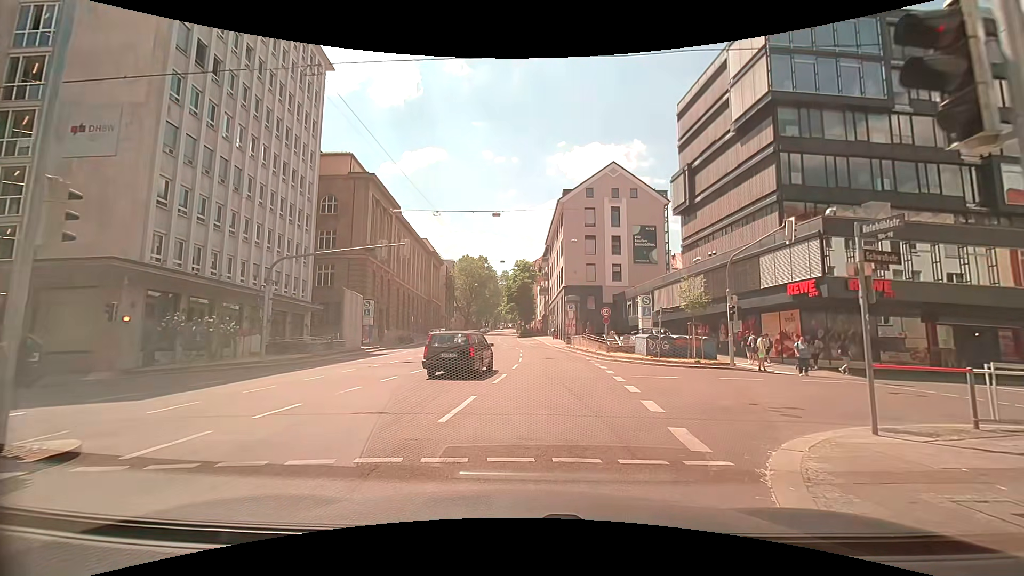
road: secondary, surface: asphalt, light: Day
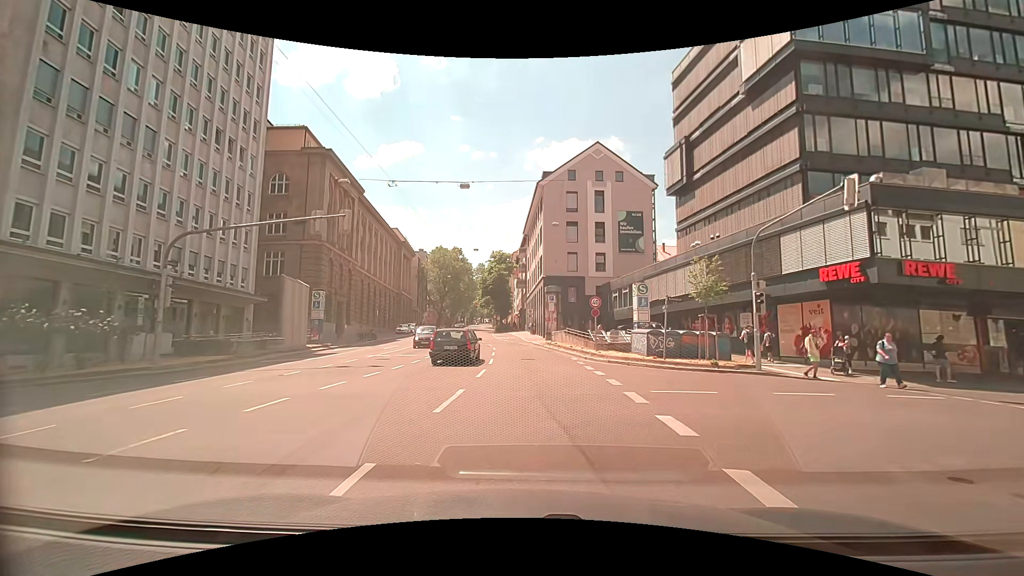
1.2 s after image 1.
(+0.3, +5.8) m; +5°
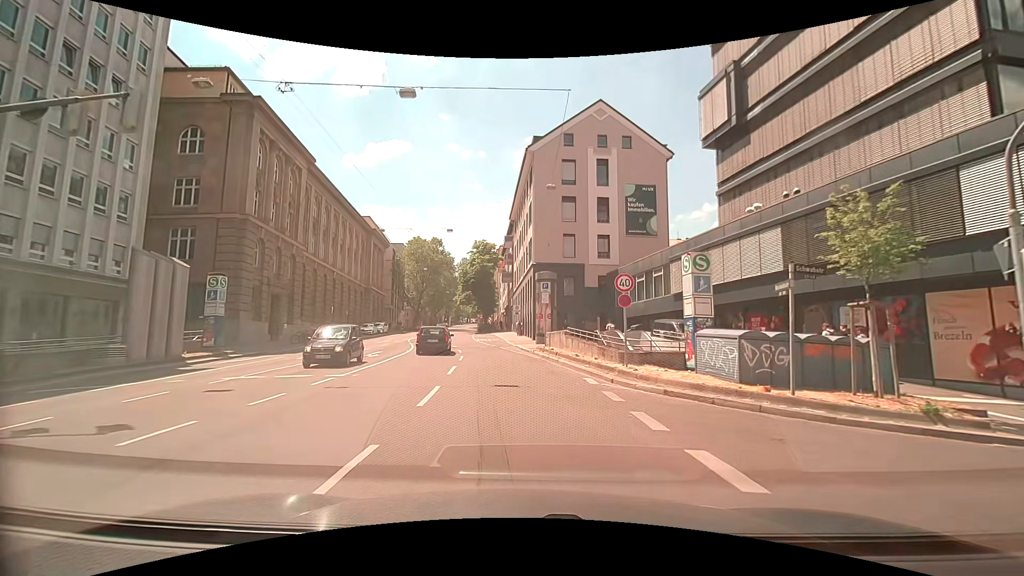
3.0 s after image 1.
(+0.3, +11.5) m; +2°
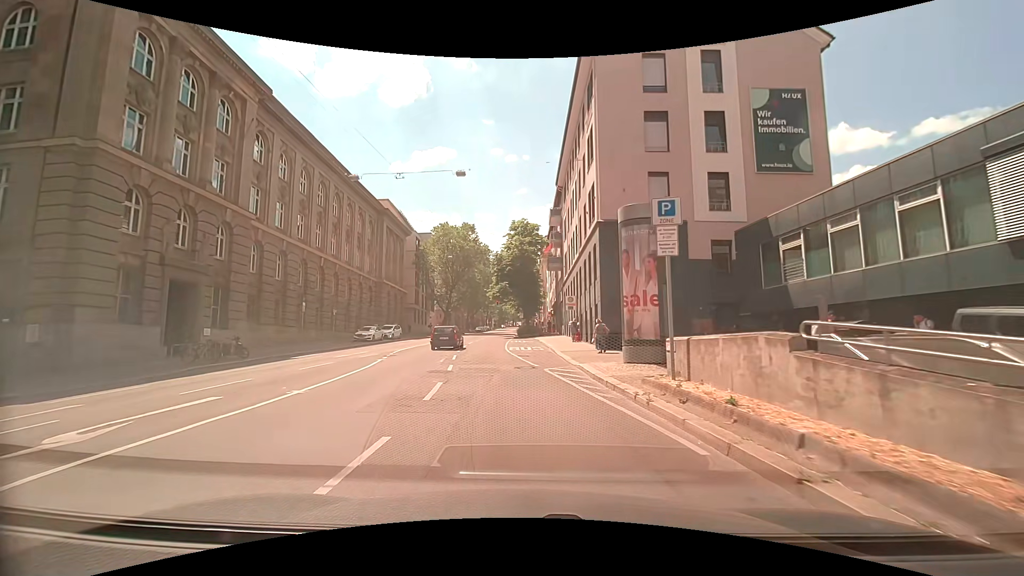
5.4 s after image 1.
(-0.7, +18.6) m; -5°
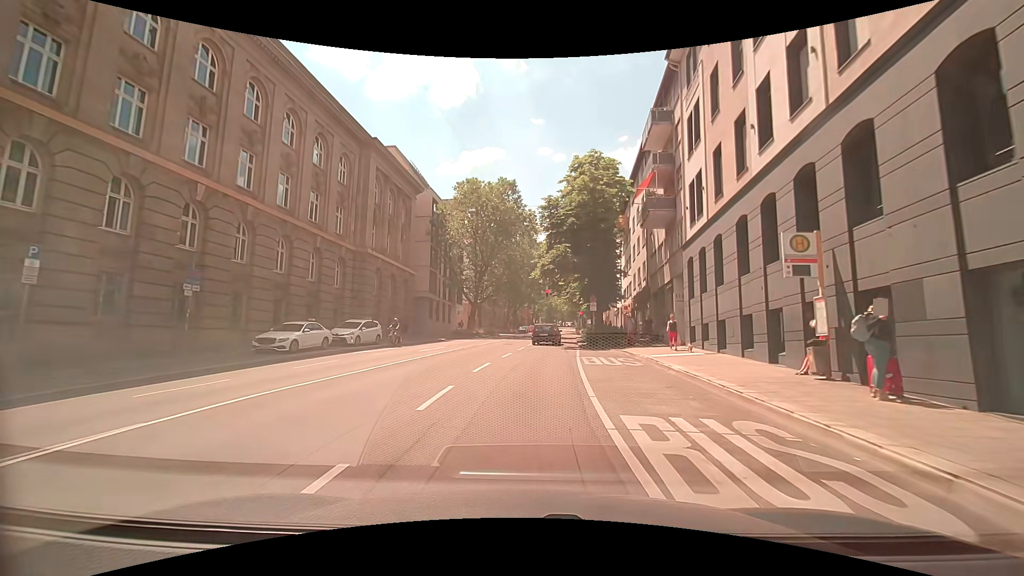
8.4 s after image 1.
(-1.9, +25.9) m; -6°
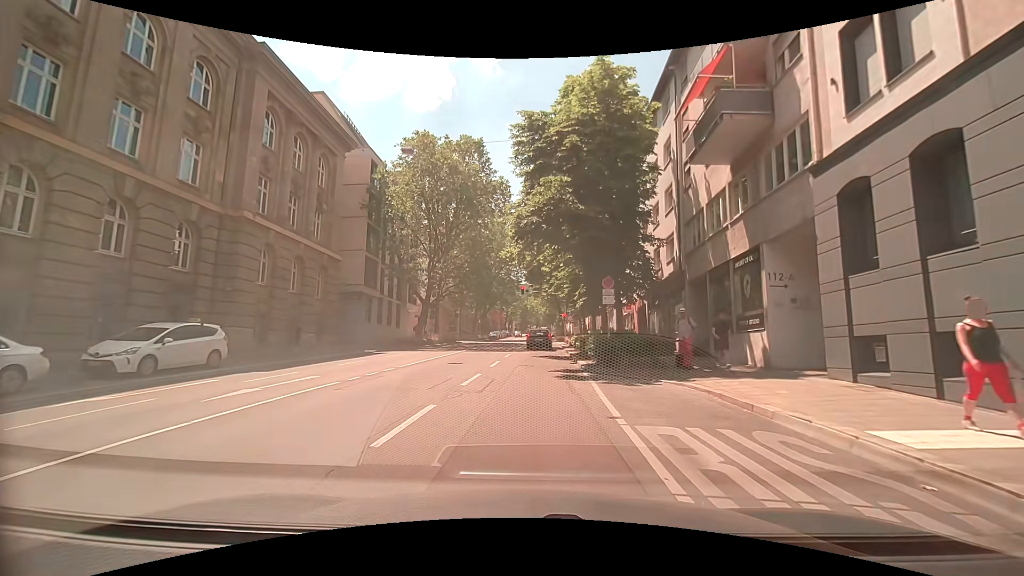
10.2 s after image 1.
(+0.4, +14.3) m; +4°
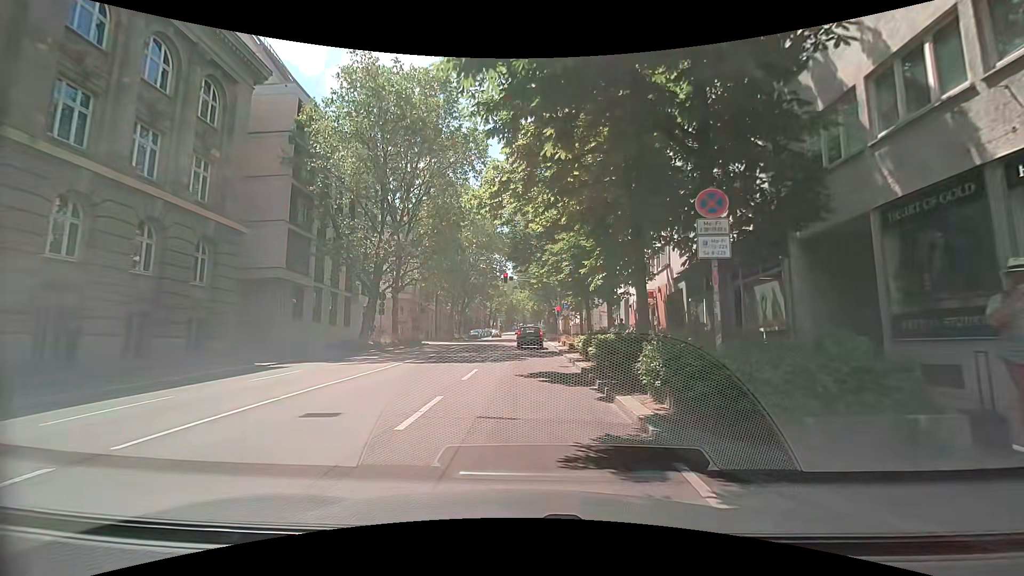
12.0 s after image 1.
(+0.1, +11.1) m; +1°
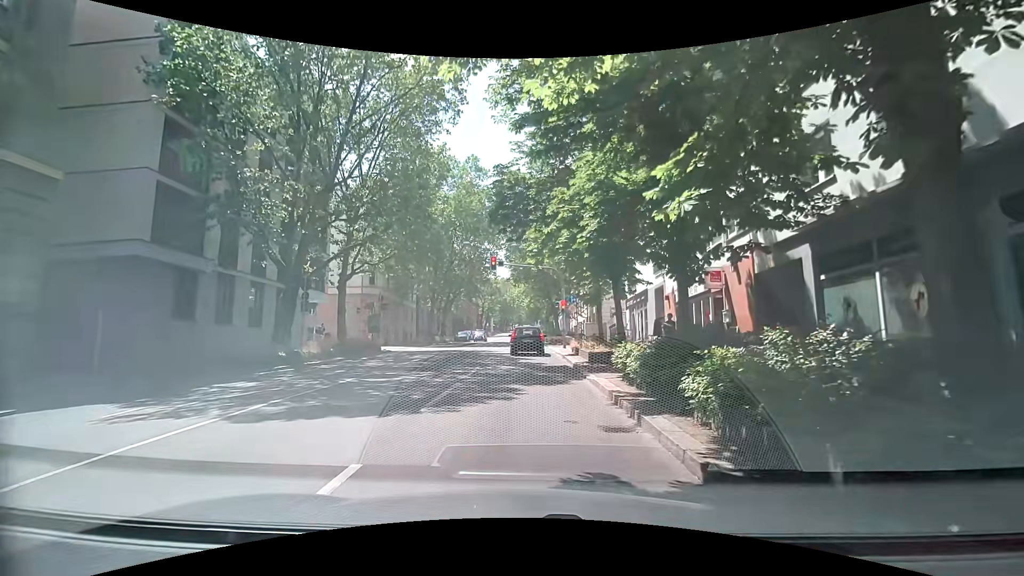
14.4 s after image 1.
(0.0, +10.5) m; -1°
(0, +10) (0, +20) (0, +30) (+1, +40) (+1, +50) (+1, +60) (+1, +70) (+2, +80) (+2, +90) (+2, +100) m
